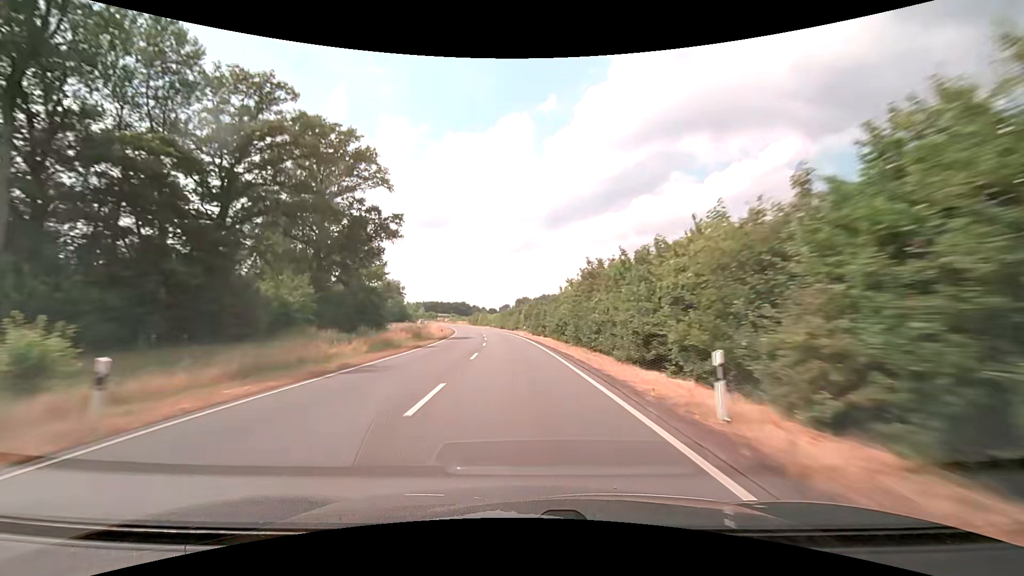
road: secondary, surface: asphalt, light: Day
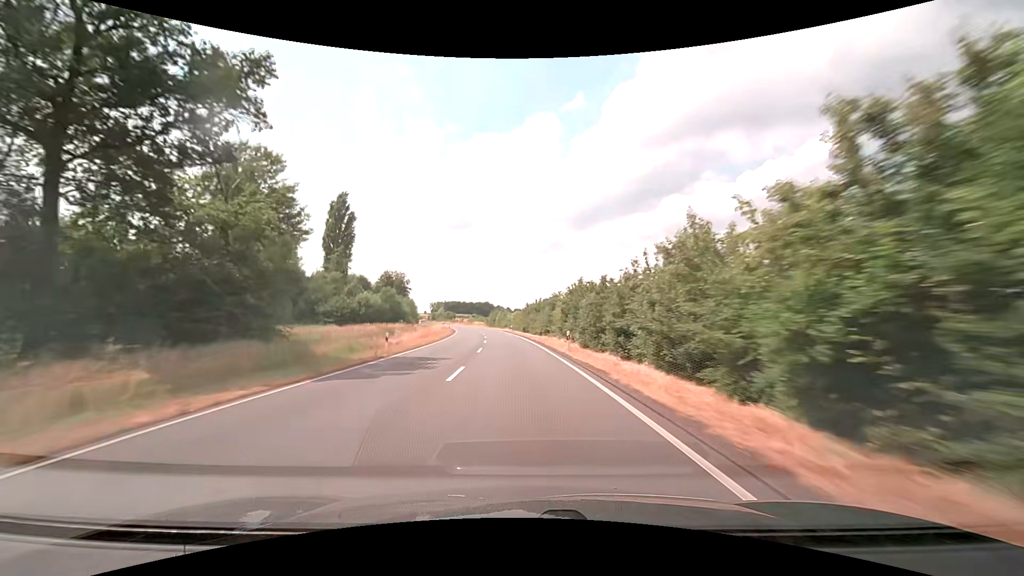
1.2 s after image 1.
(-0.8, +31.6) m; -3°
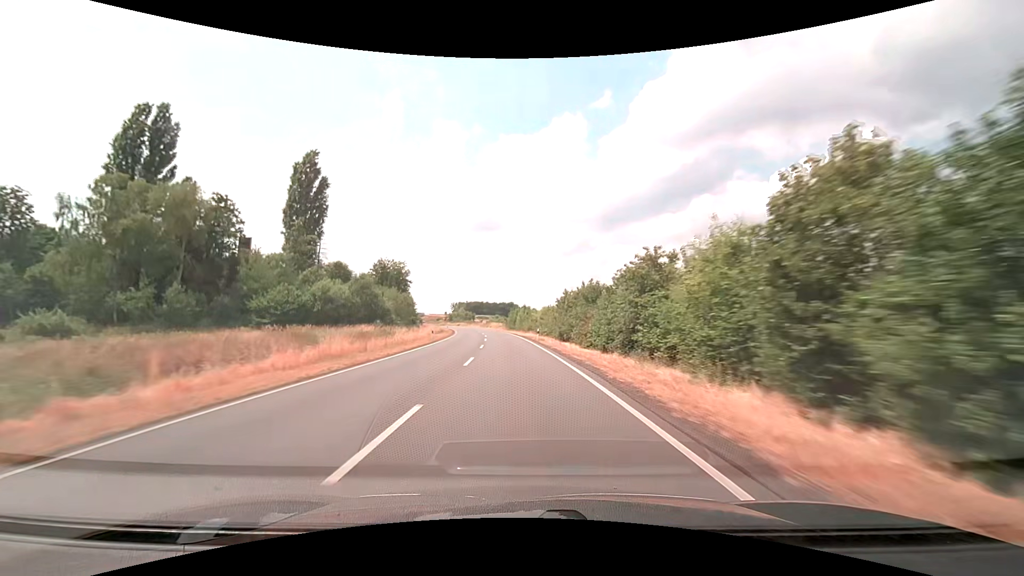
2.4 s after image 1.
(-0.7, +31.6) m; -3°
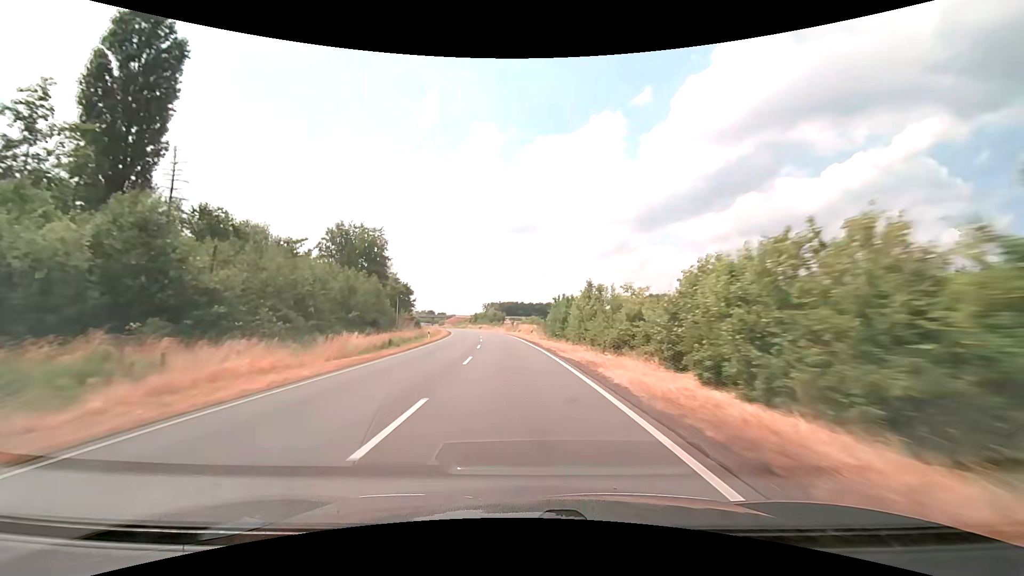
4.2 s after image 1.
(-1.6, +47.3) m; -4°
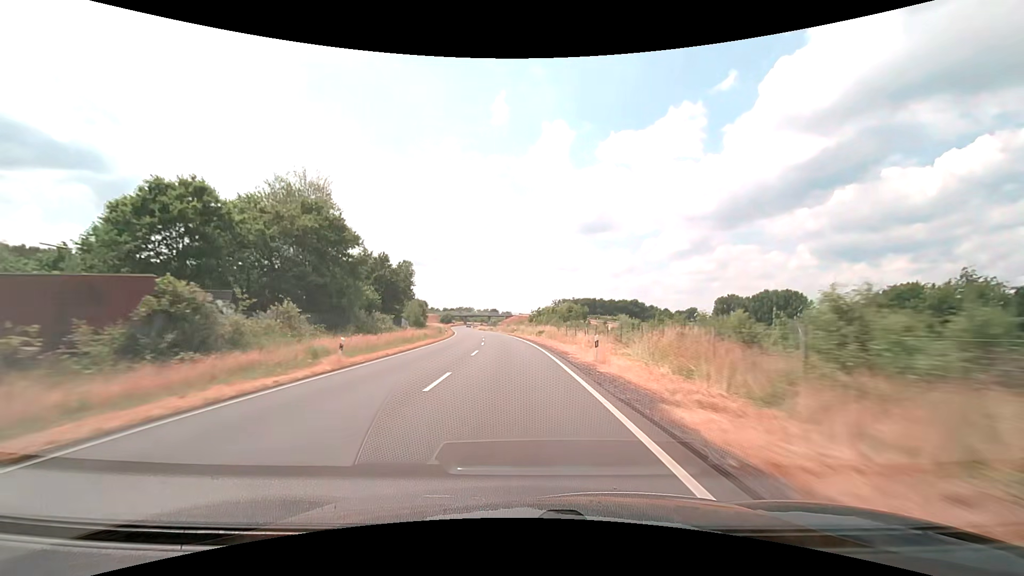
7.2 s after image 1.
(-5.3, +78.8) m; -8°
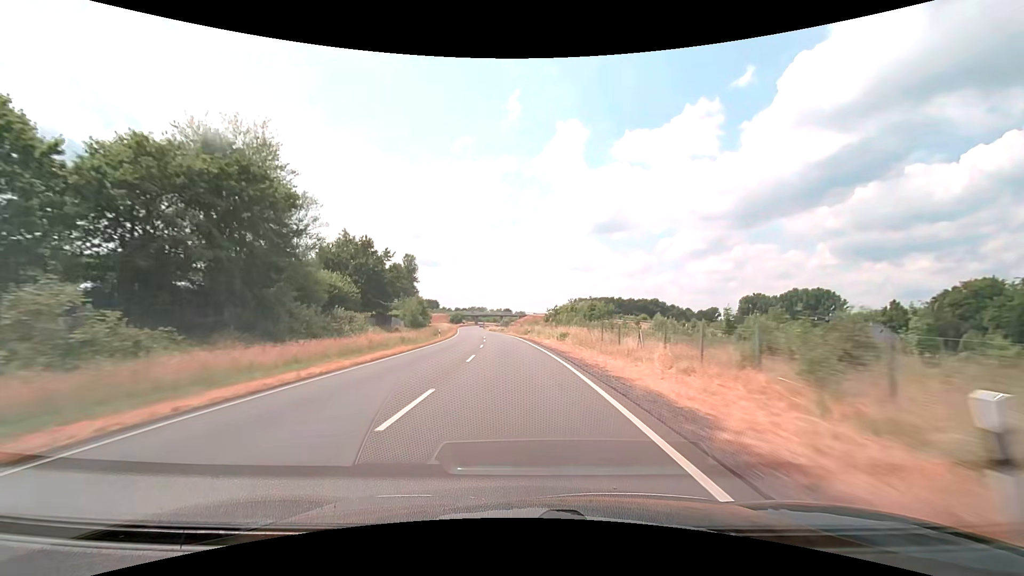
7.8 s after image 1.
(-0.2, +15.8) m; -2°
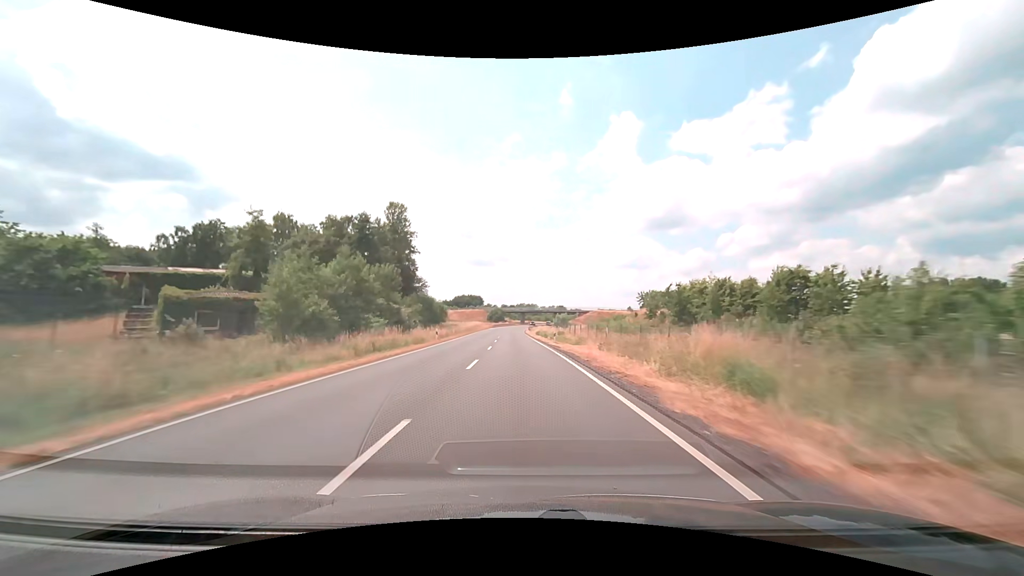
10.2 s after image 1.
(-3.2, +63.3) m; -6°
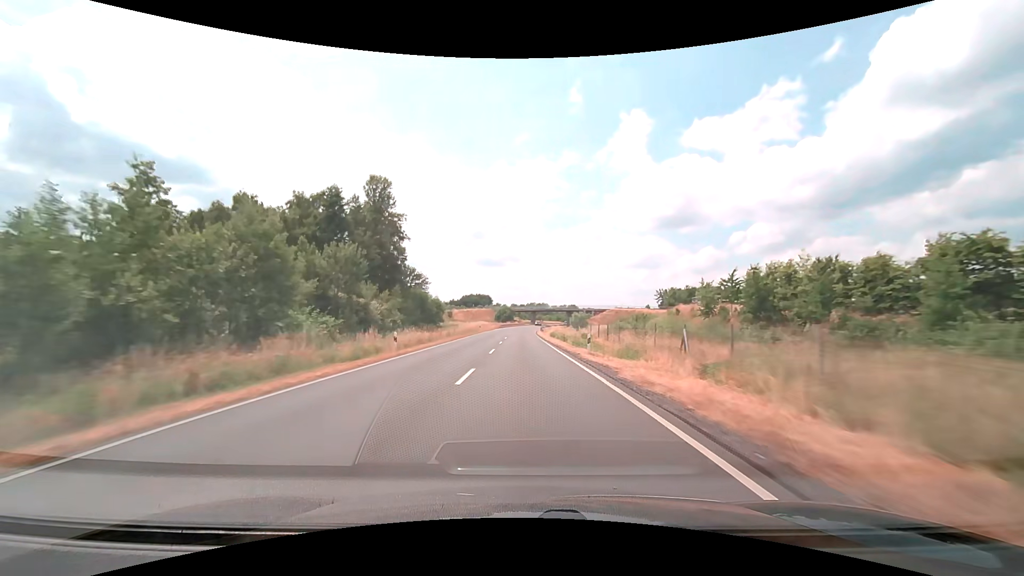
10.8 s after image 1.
(-0.2, +15.9) m; -1°
(0, +10) (0, +20) (0, +30) (0, +40) (0, +50) (0, +60) (0, +70) (0, +80) (0, +90) (+1, +100) m
